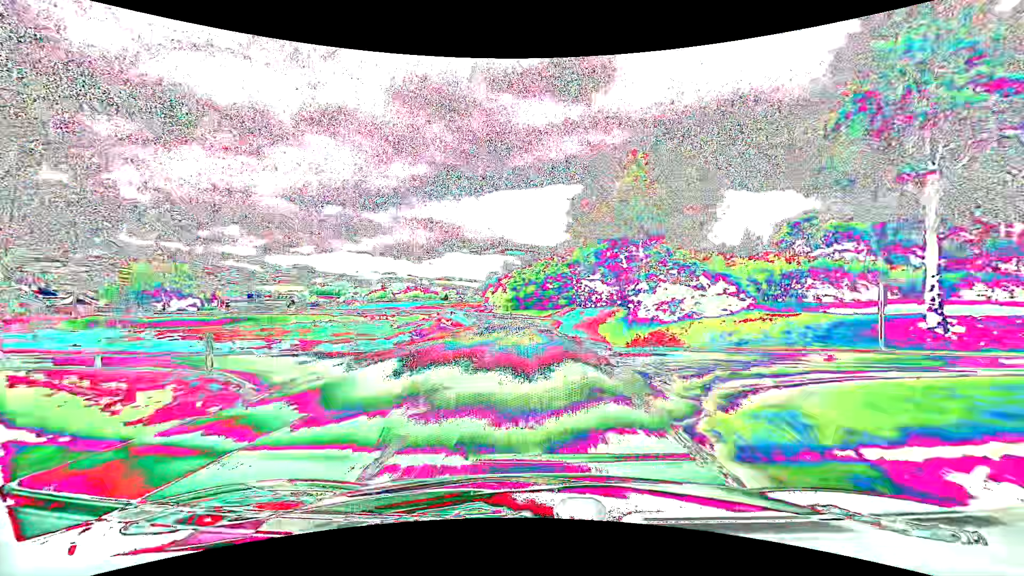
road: secondary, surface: asphalt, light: Day
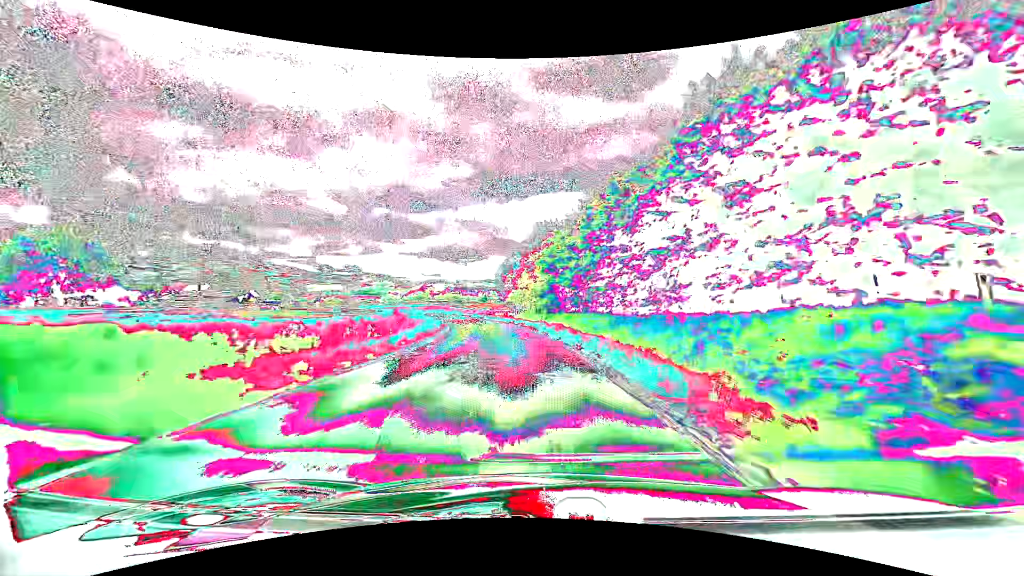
(-1.5, +51.9) m; -5°
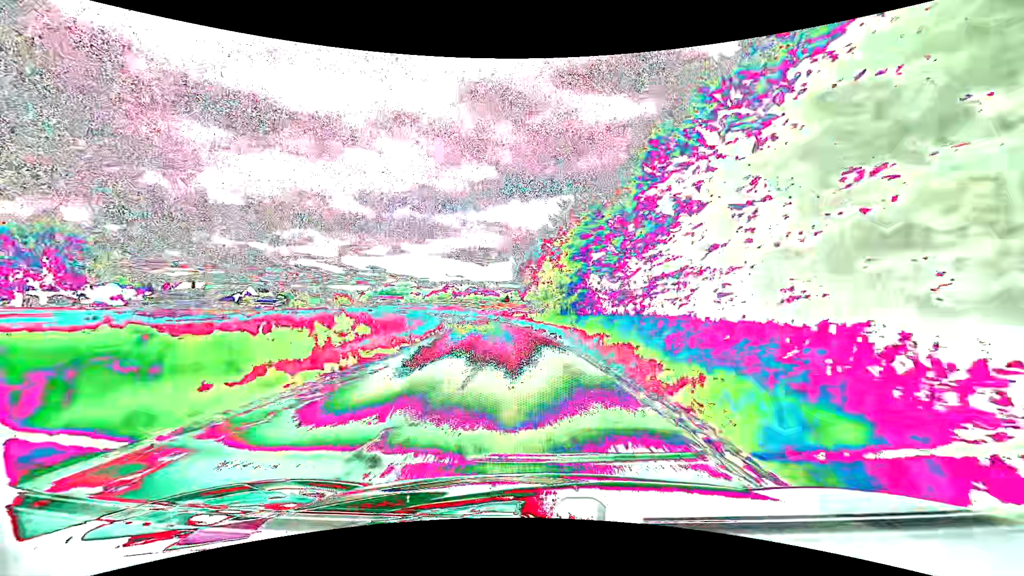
(-0.3, +12.9) m; -3°
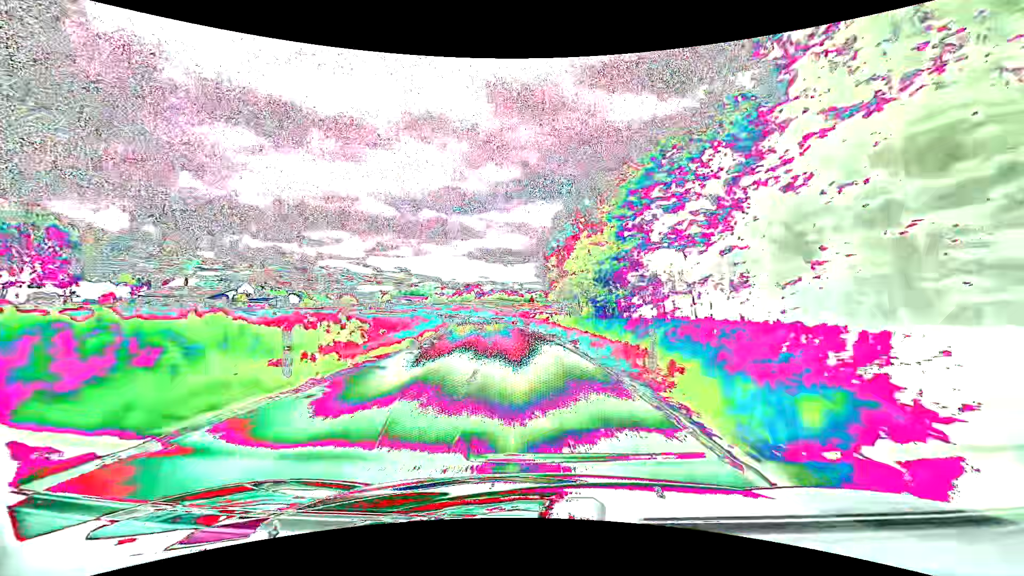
(-0.3, +12.9) m; -2°
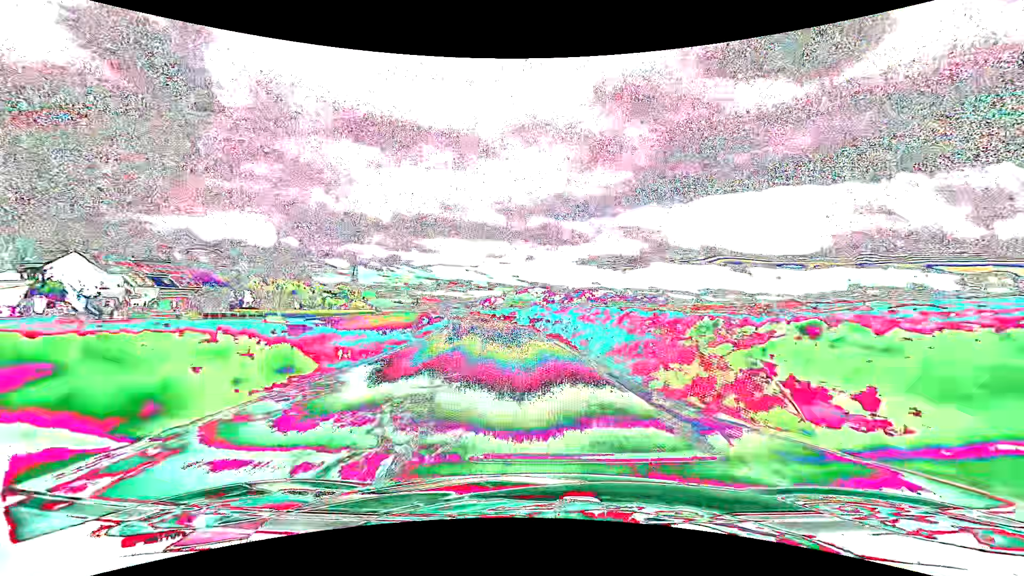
(-7.7, +65.5) m; -13°
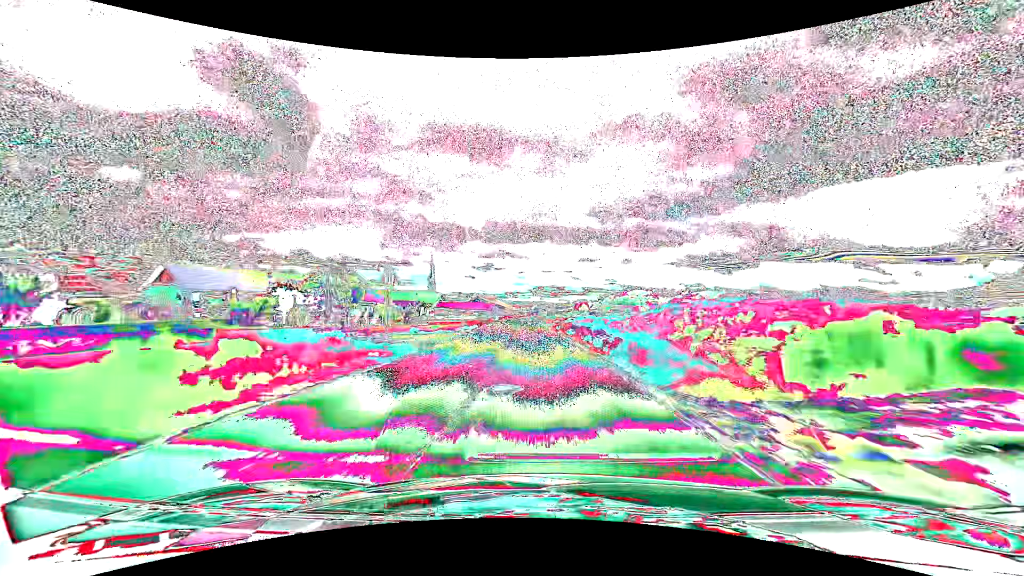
(-7.9, +68.6) m; -11°
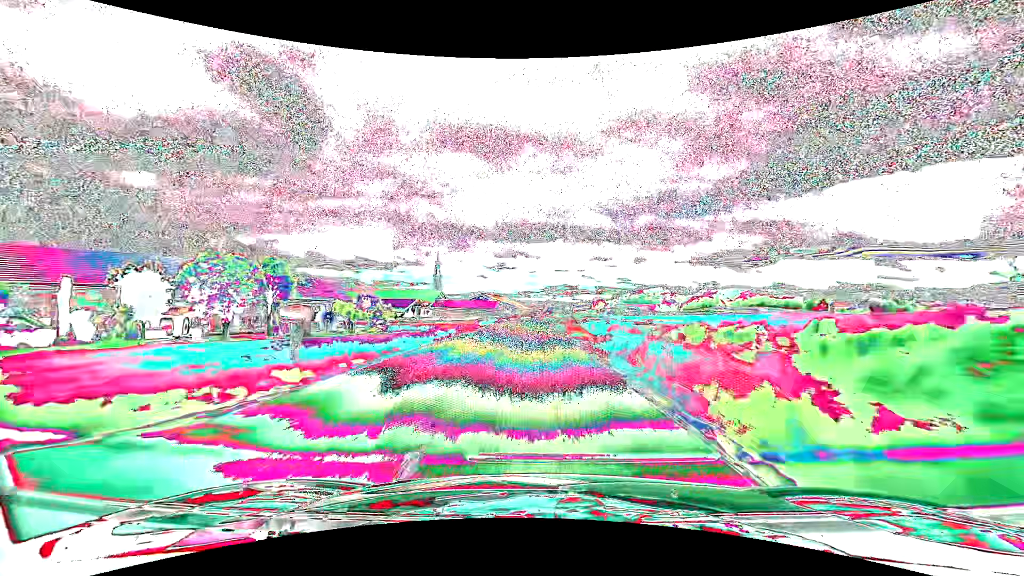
(-0.4, +28.6) m; -1°
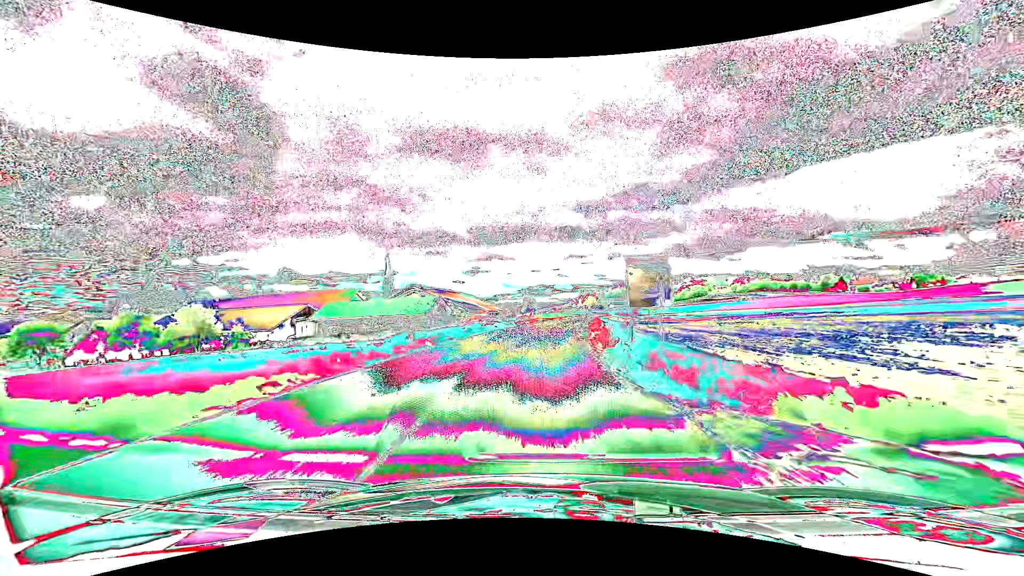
(+0.6, +70.5) m; +2°
(0, +10) (0, +20) (+1, +30) (+1, +40) (+2, +50) (+3, +60) (+4, +70) (+6, +80) (+7, +90) (+8, +100) m
